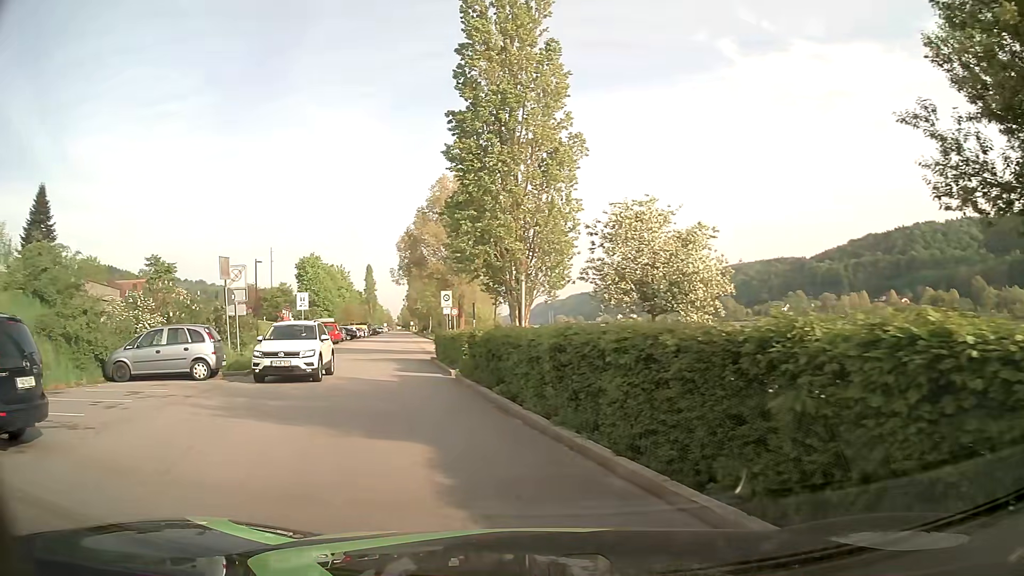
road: residential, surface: asphalt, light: Day
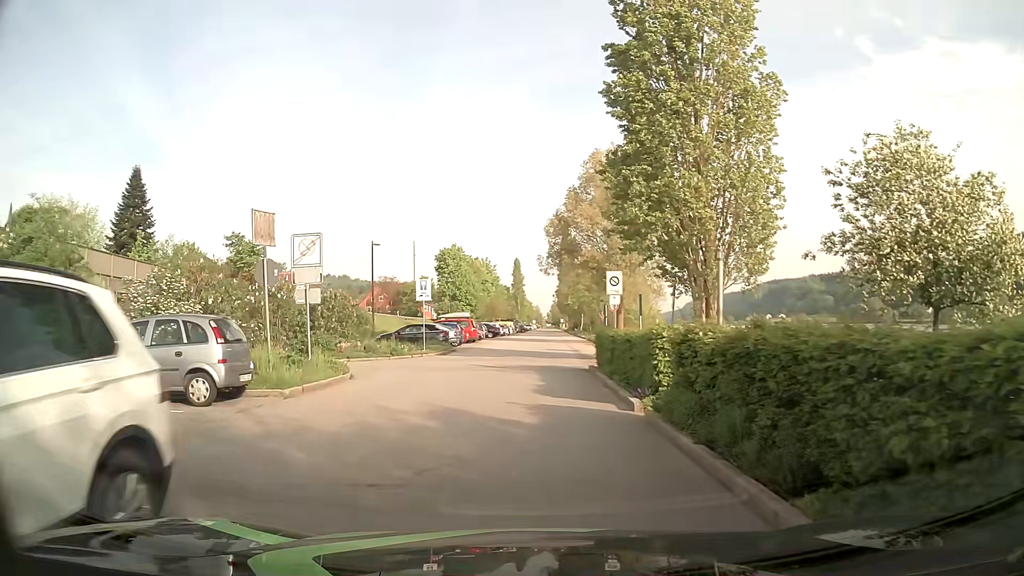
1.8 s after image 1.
(-1.2, +8.4) m; -14°
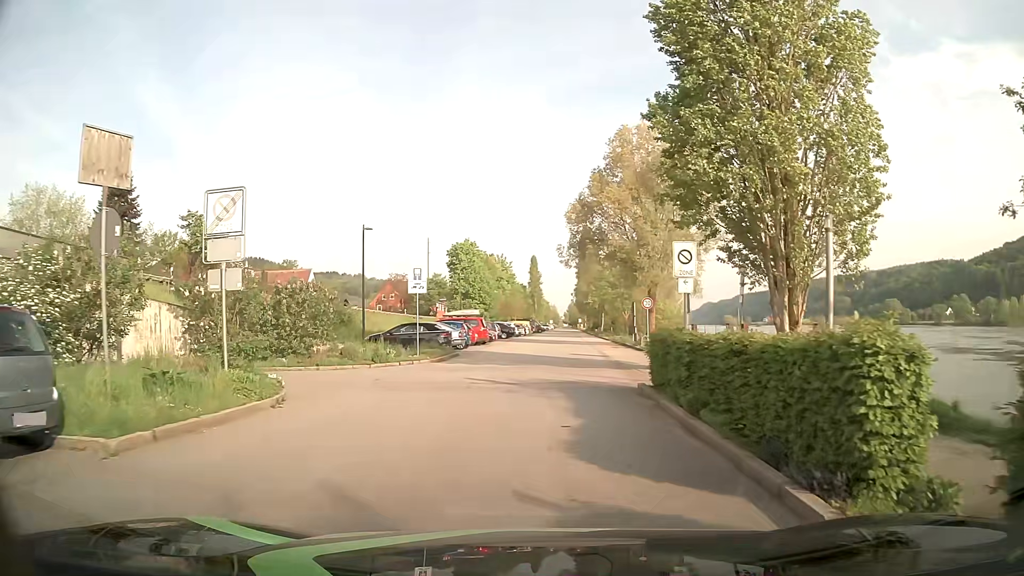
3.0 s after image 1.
(-0.1, +6.6) m; -1°
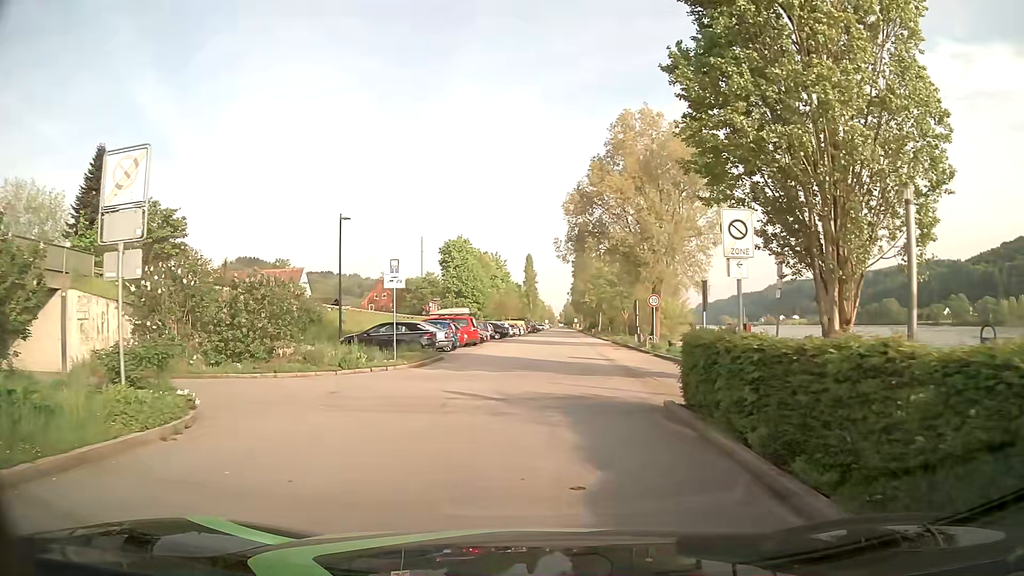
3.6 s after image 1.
(0.0, +3.5) m; 0°
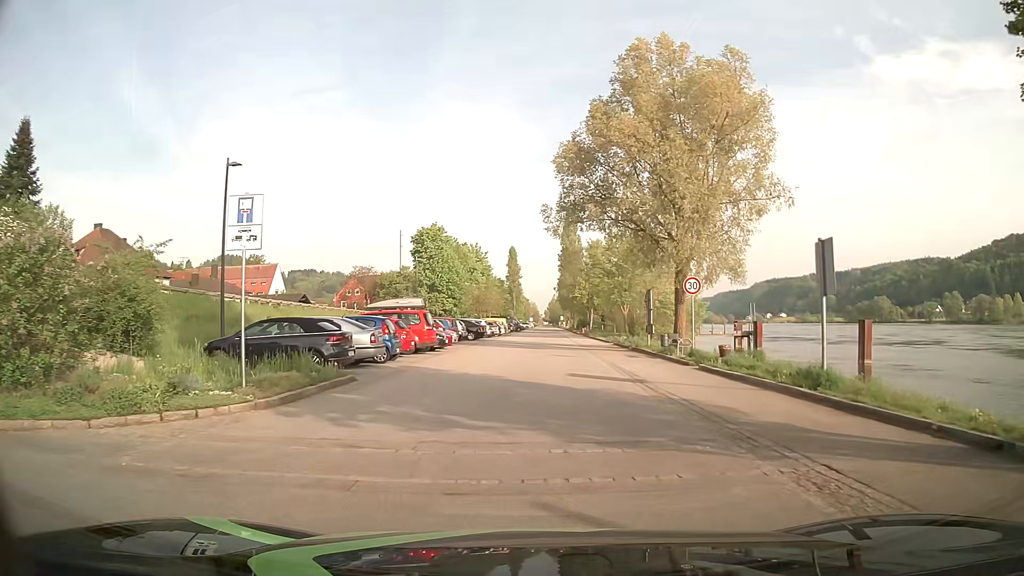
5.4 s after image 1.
(+0.1, +11.2) m; +1°
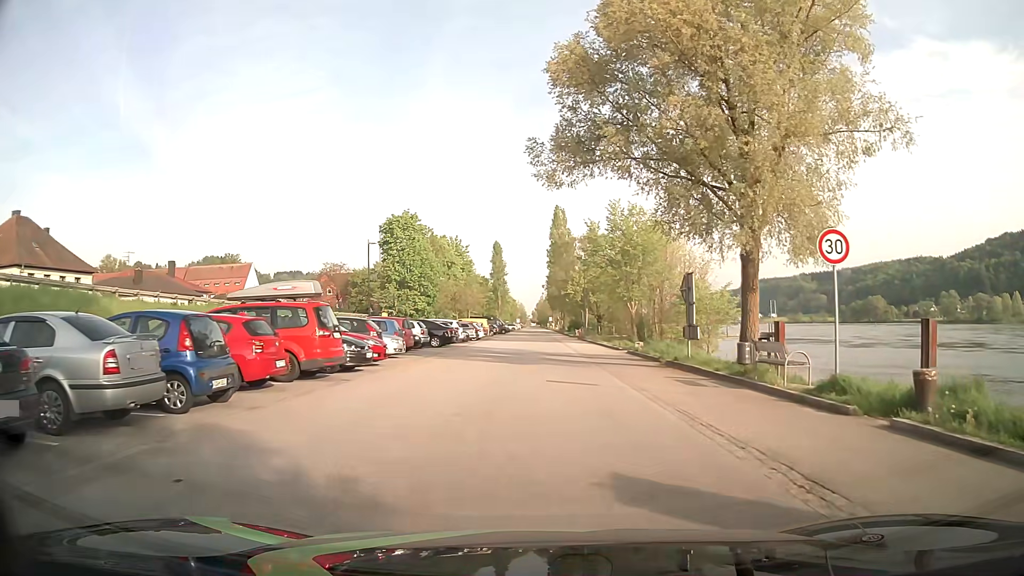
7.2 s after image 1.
(0.0, +11.9) m; +1°
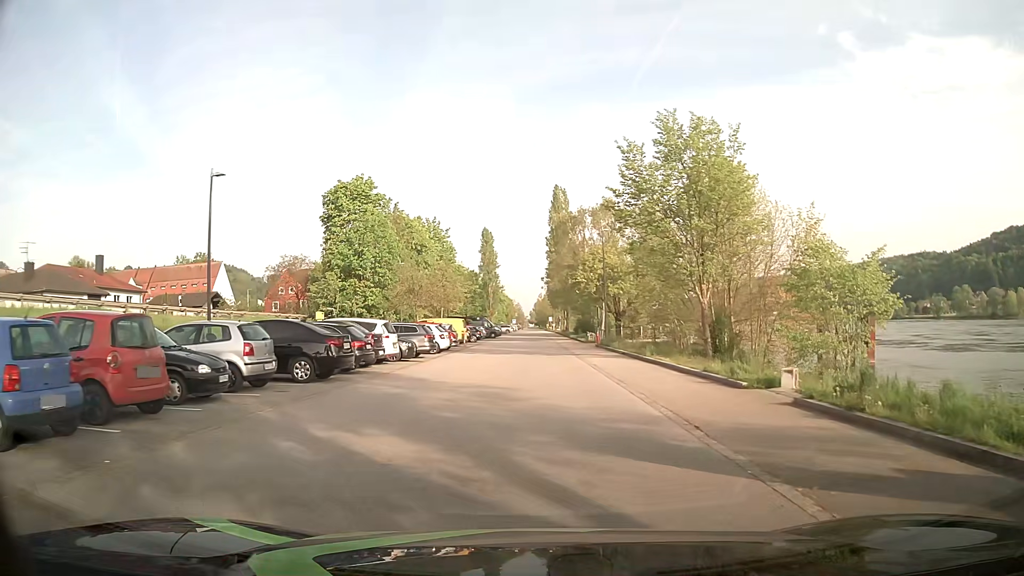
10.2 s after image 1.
(-0.1, +21.2) m; 0°
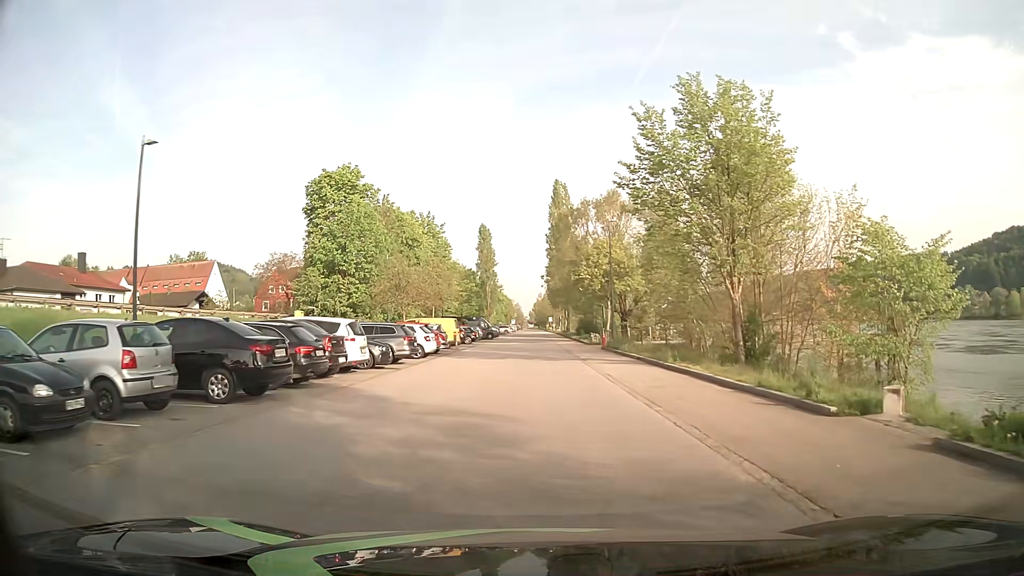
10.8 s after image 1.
(0.0, +4.5) m; +1°
(0, +10) (0, +20) (0, +30) (0, +40) (0, +50) (0, +60) (0, +70) (0, +80) (0, +90) (0, +100) m
